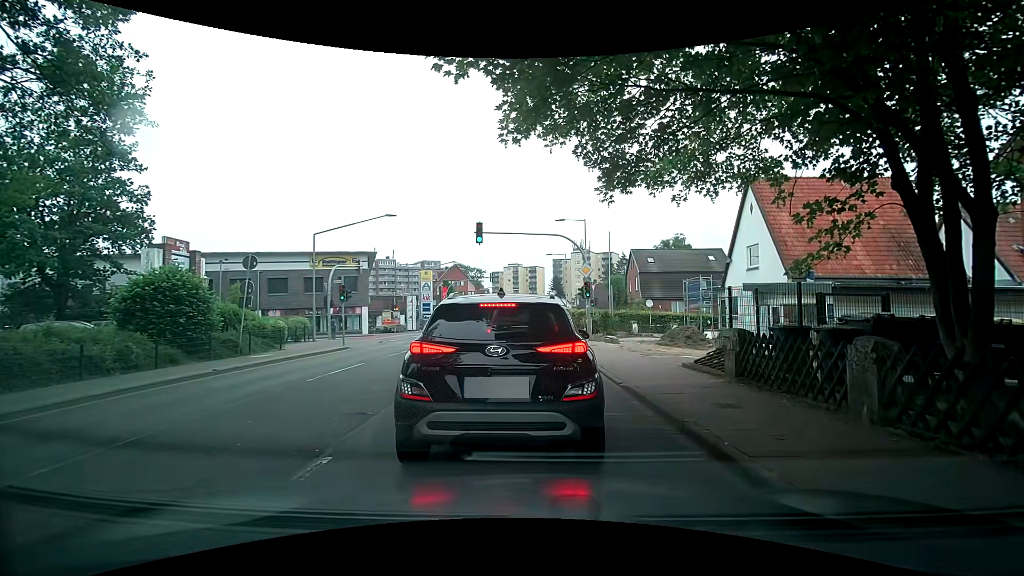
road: secondary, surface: asphalt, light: Day
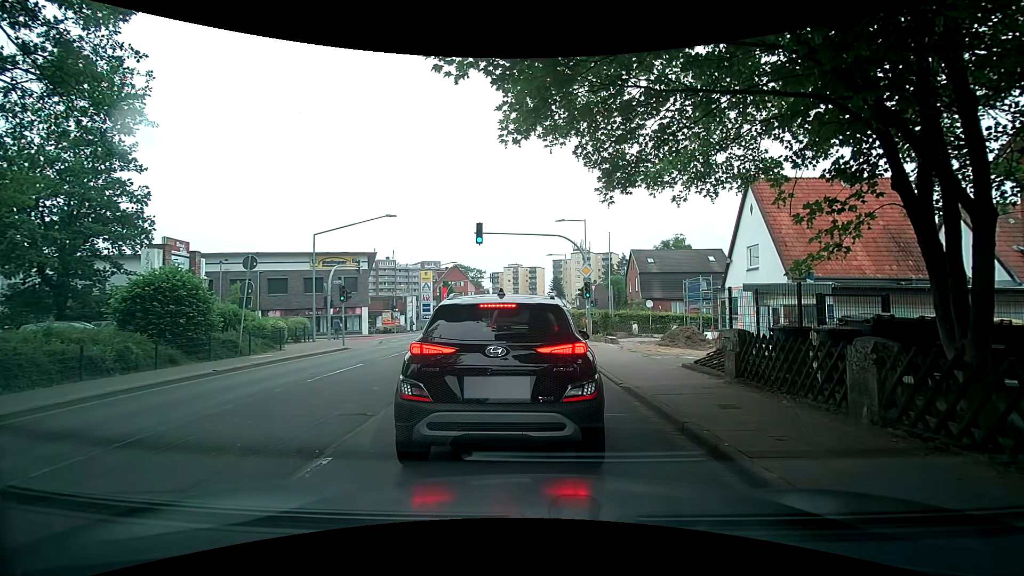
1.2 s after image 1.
(0.0, +0.1) m; 0°
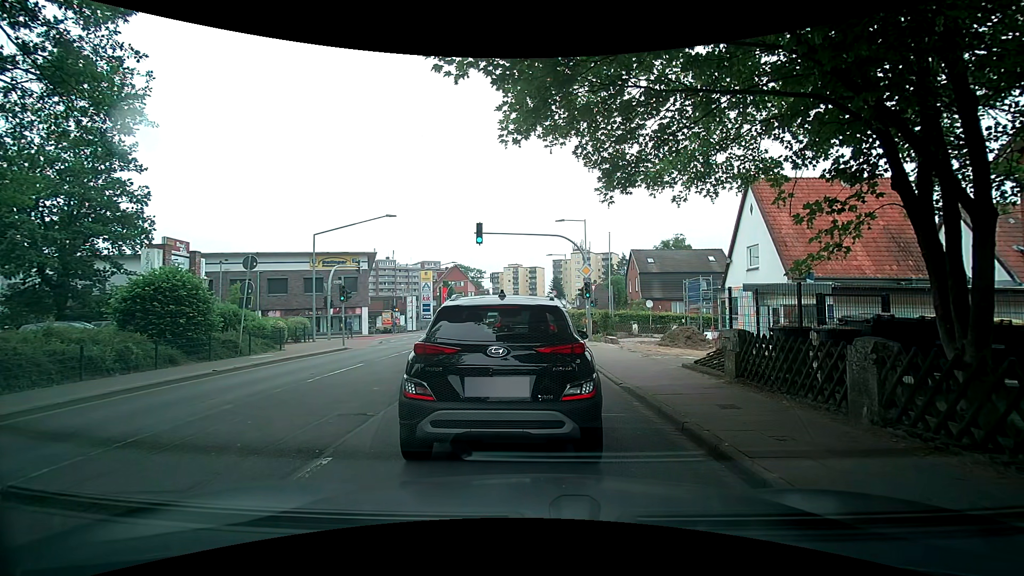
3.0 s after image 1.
(0.0, 0.0) m; 0°
